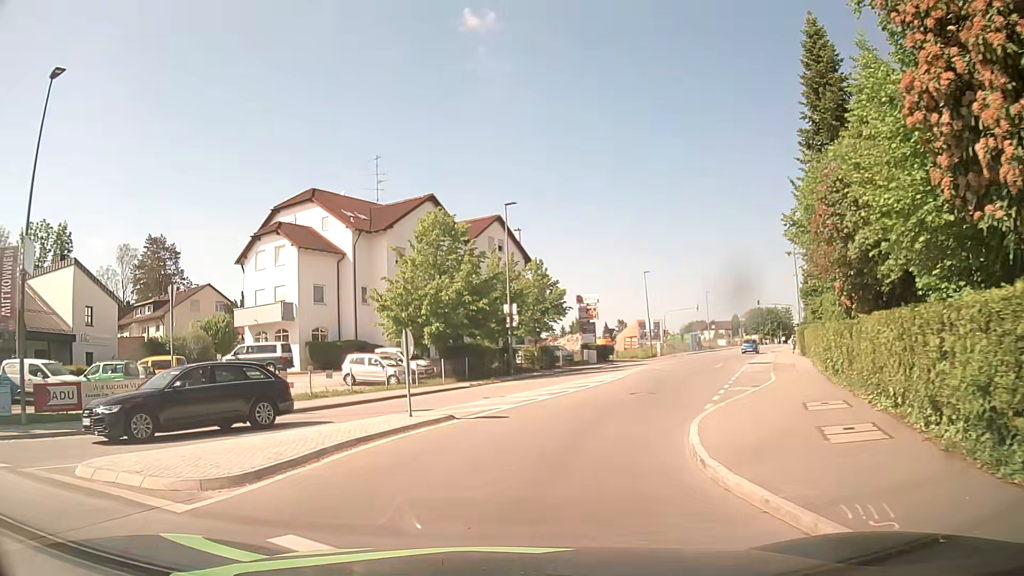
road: residential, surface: asphalt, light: Day
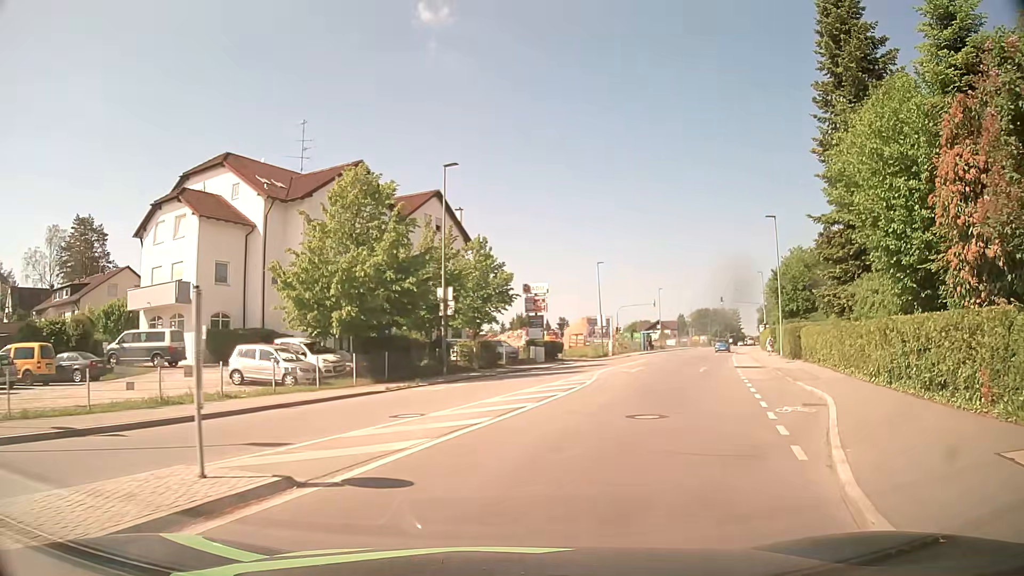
(+0.1, +7.8) m; +5°
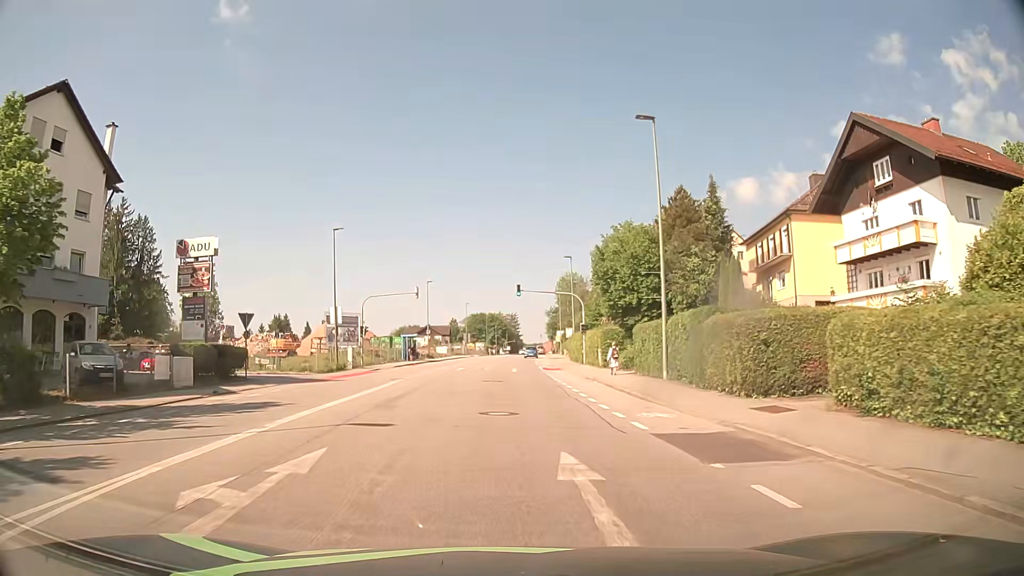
(+5.8, +24.6) m; +19°
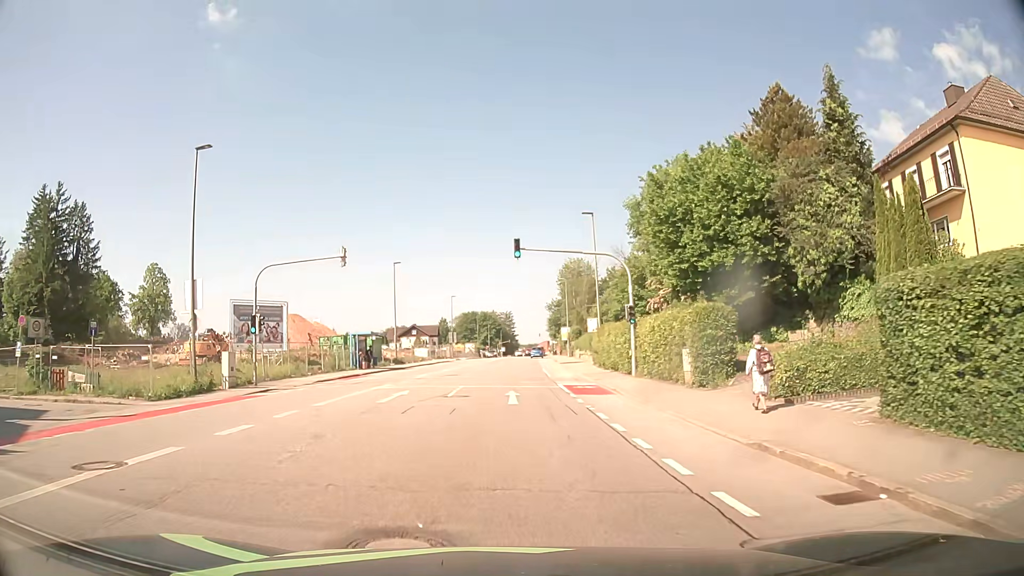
(+0.4, +22.2) m; +1°
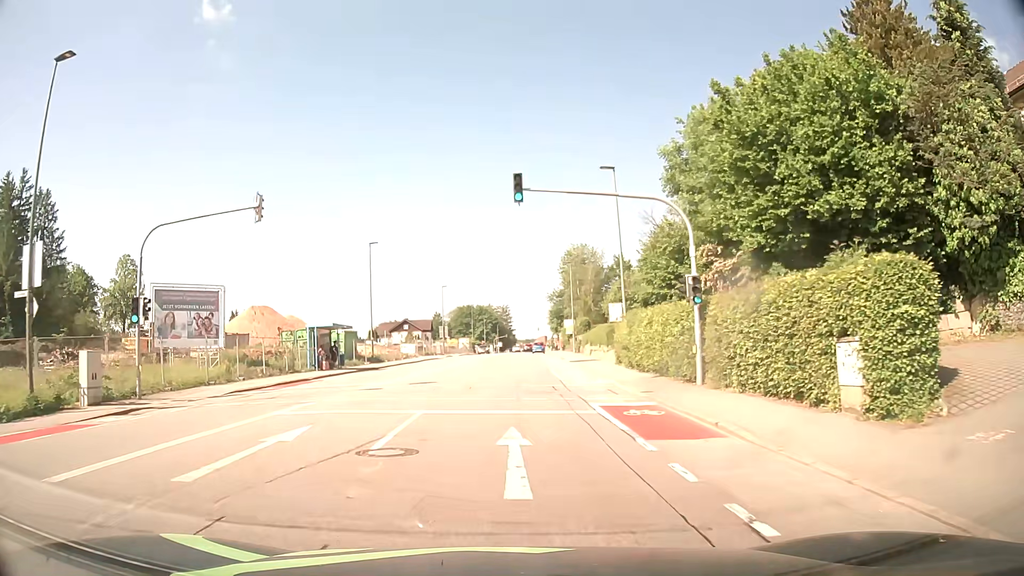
(0.0, +10.8) m; -1°
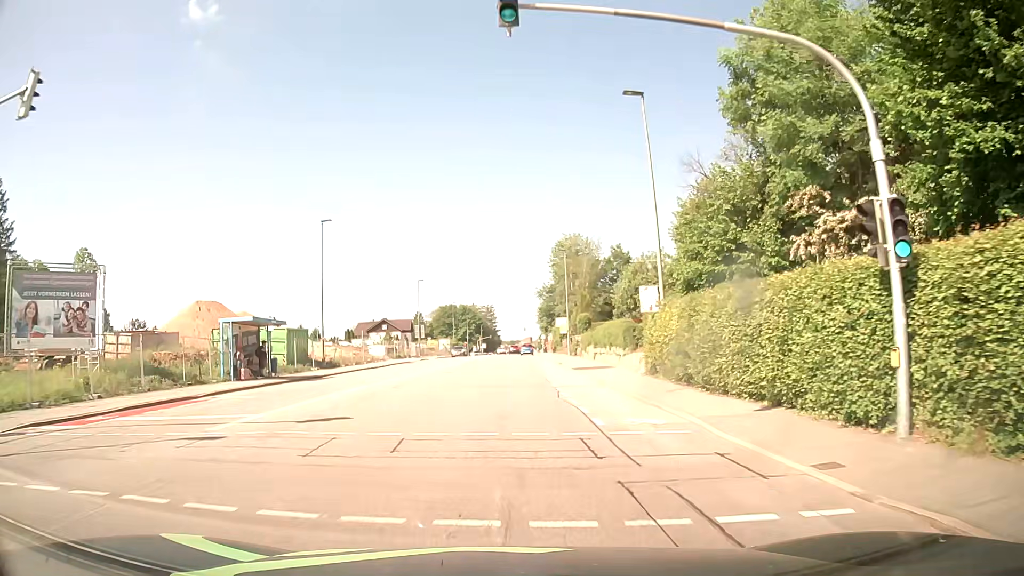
(+0.2, +11.3) m; +2°
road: tertiary
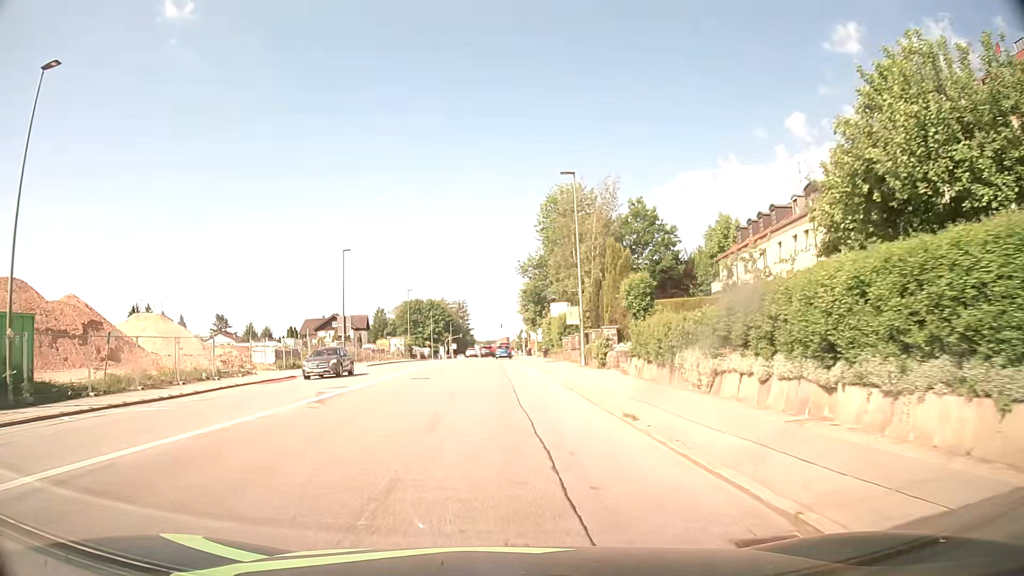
(+0.9, +30.2) m; +2°
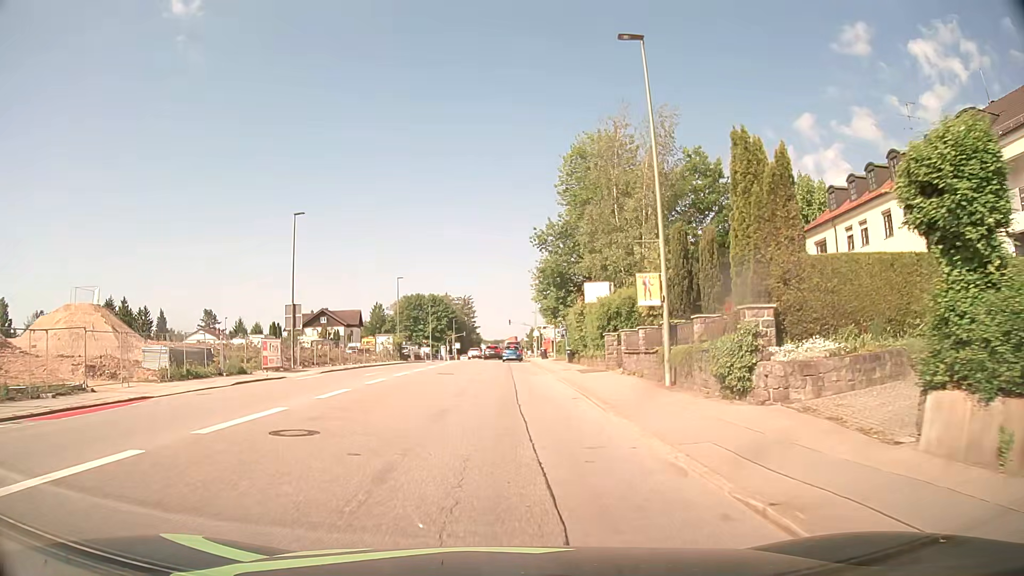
(-0.1, +16.8) m; 0°
(0, +10) (0, +20) (0, +30) (0, +40) (0, +50) (0, +60) (0, +70) (0, +80) (0, +90) (+1, +100) m
